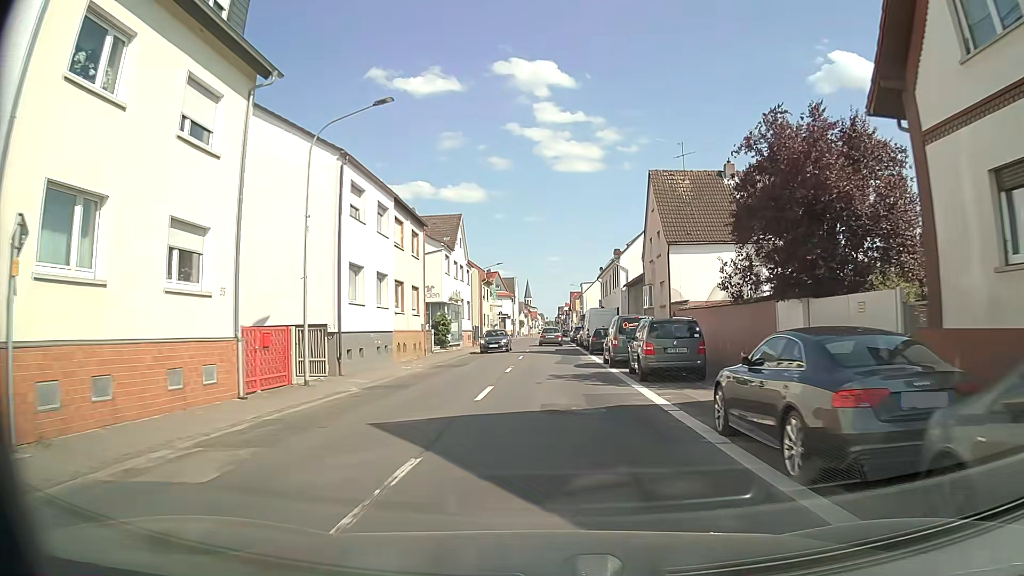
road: primary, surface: asphalt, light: Day
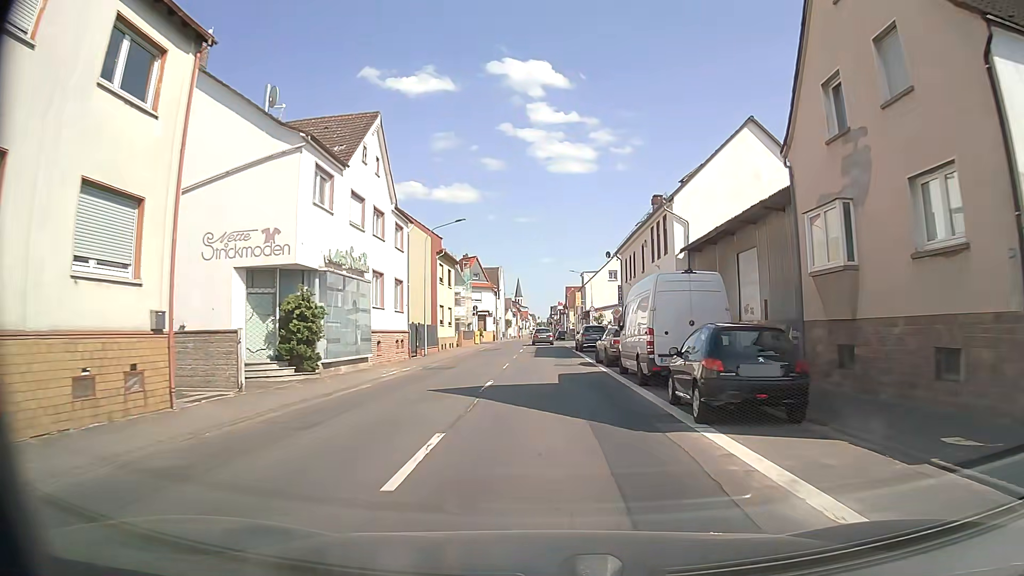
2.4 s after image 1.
(-0.1, +25.5) m; 0°
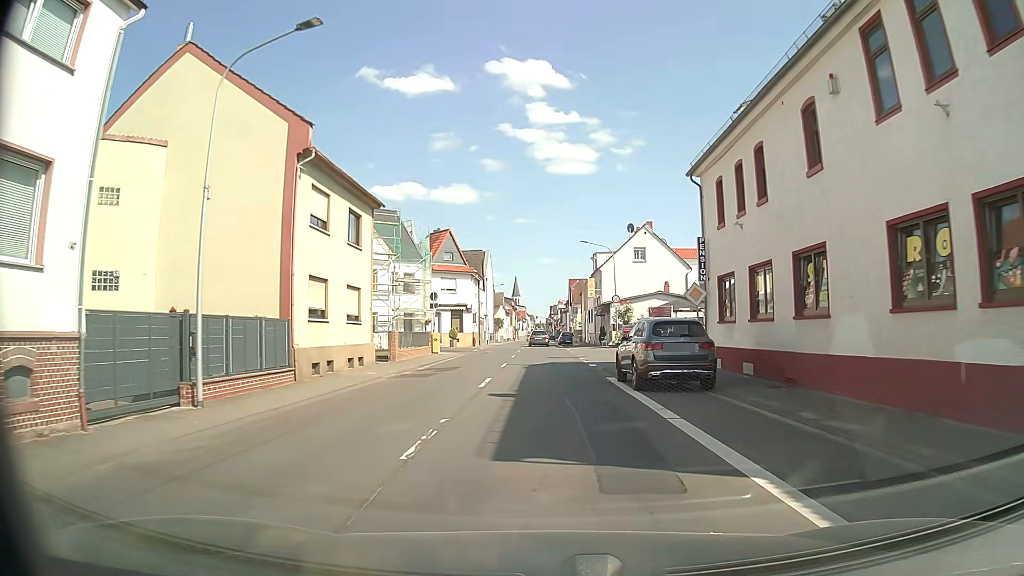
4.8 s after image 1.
(-0.1, +25.6) m; 0°
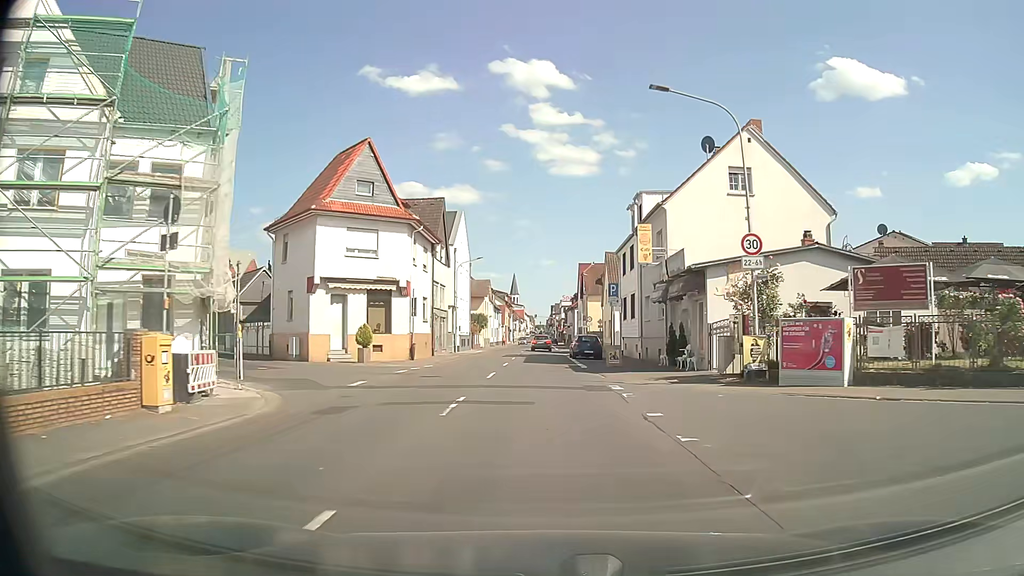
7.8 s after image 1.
(-0.1, +32.4) m; 0°
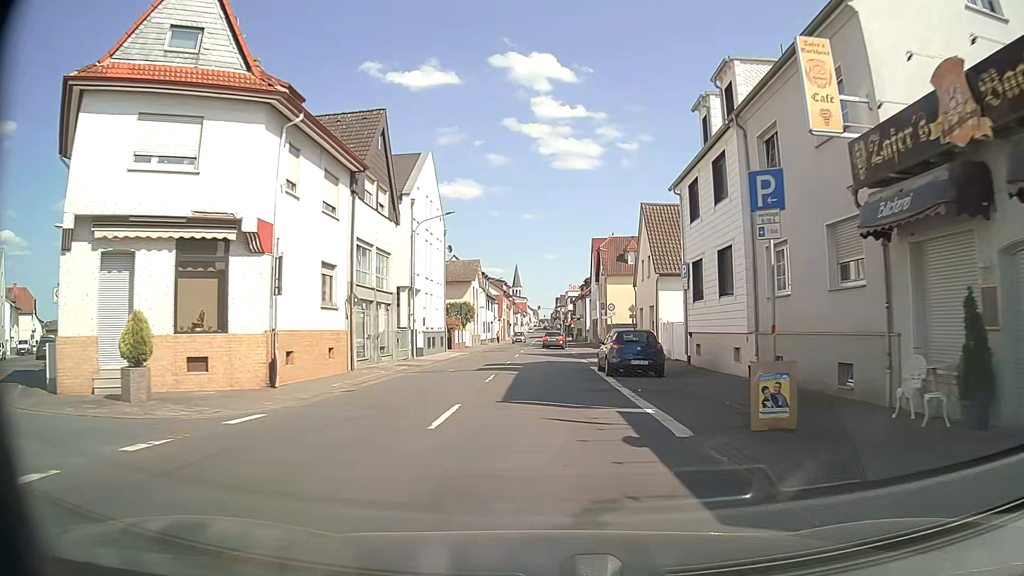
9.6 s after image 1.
(0.0, +19.6) m; 0°
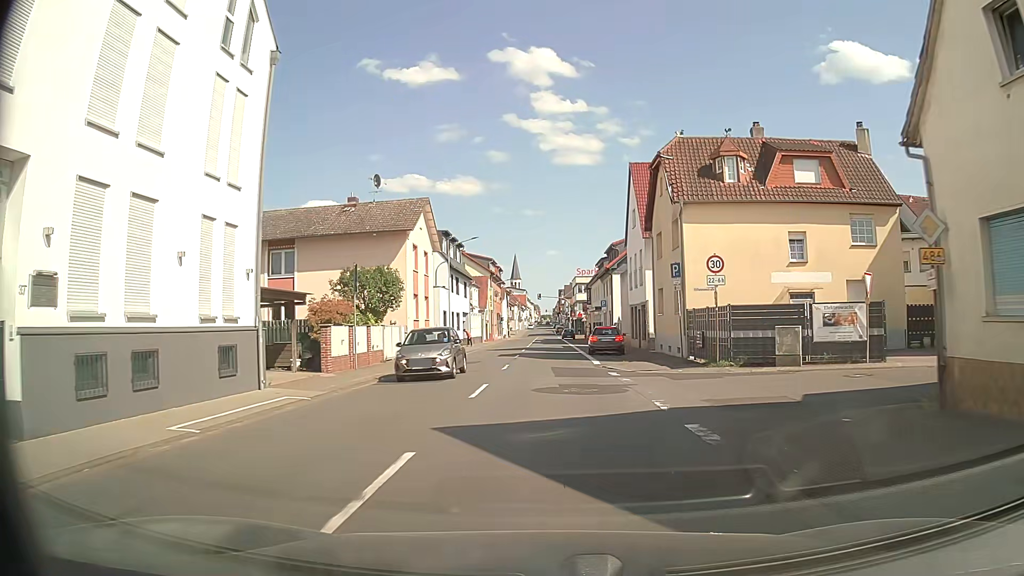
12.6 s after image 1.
(-0.1, +32.2) m; 0°
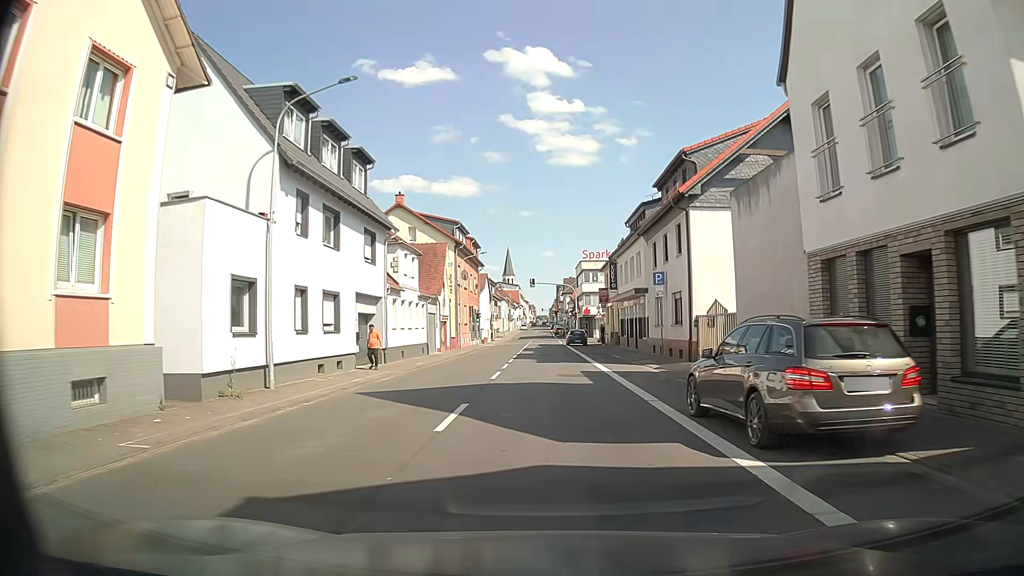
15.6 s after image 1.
(+0.2, +31.3) m; 0°
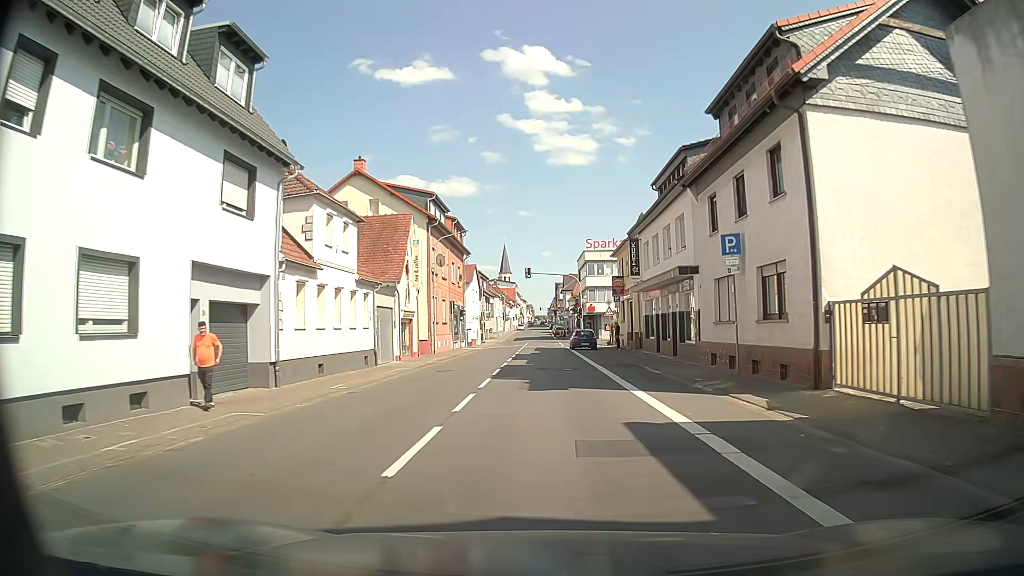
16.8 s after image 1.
(+0.1, +12.2) m; 0°
(0, +10) (0, +20) (0, +30) (0, +40) (+1, +50) (+1, +60) (+1, +70) (+1, +80) (+1, +90) (+1, +100) m
